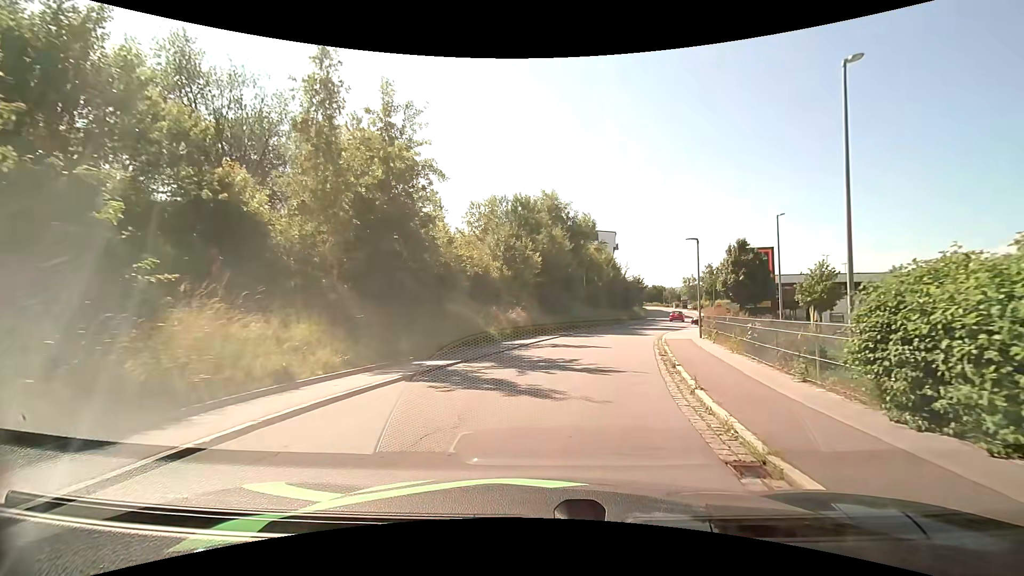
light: Day
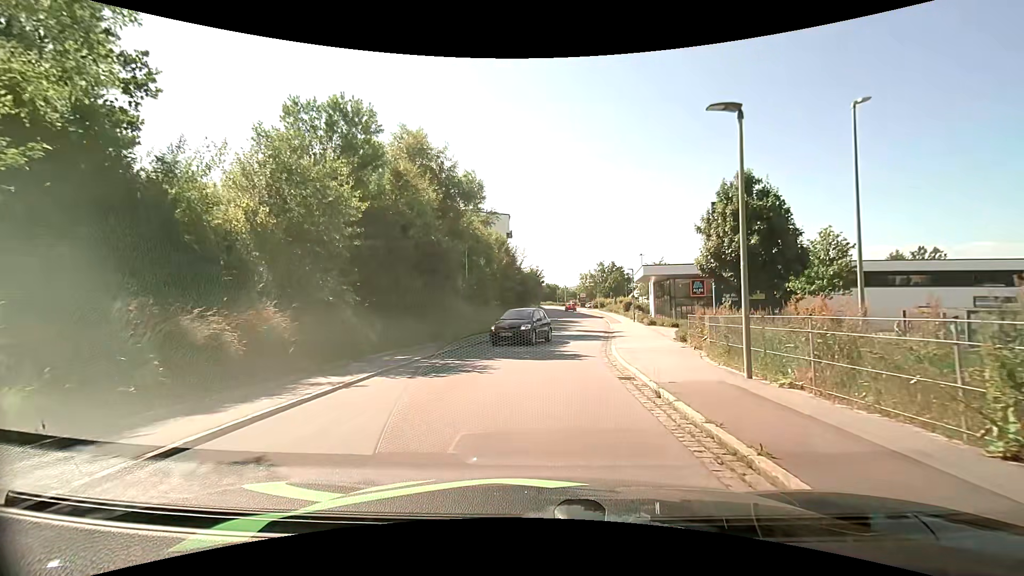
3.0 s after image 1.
(+2.1, +17.1) m; +13°
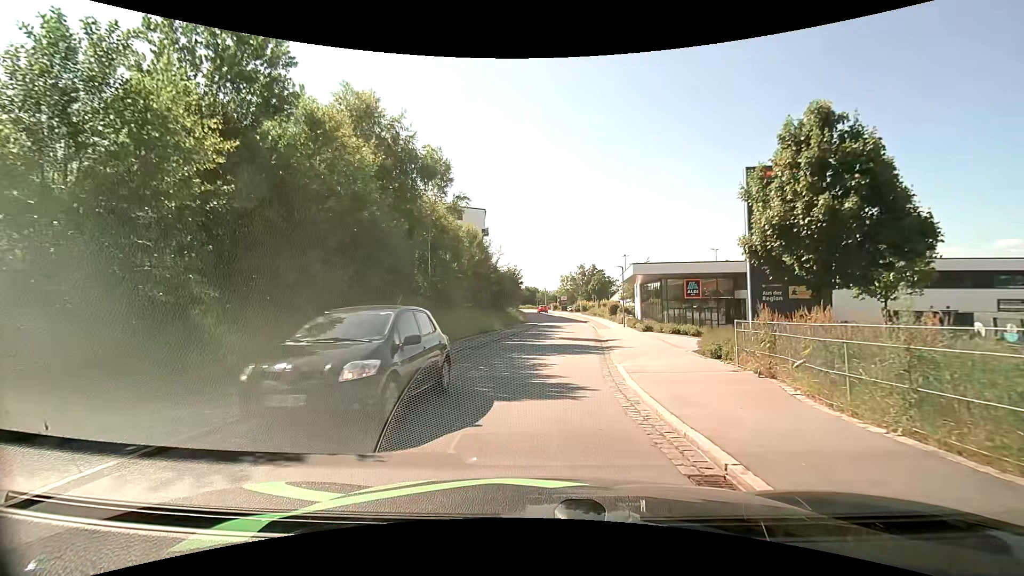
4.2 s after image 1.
(+0.1, +6.1) m; +2°
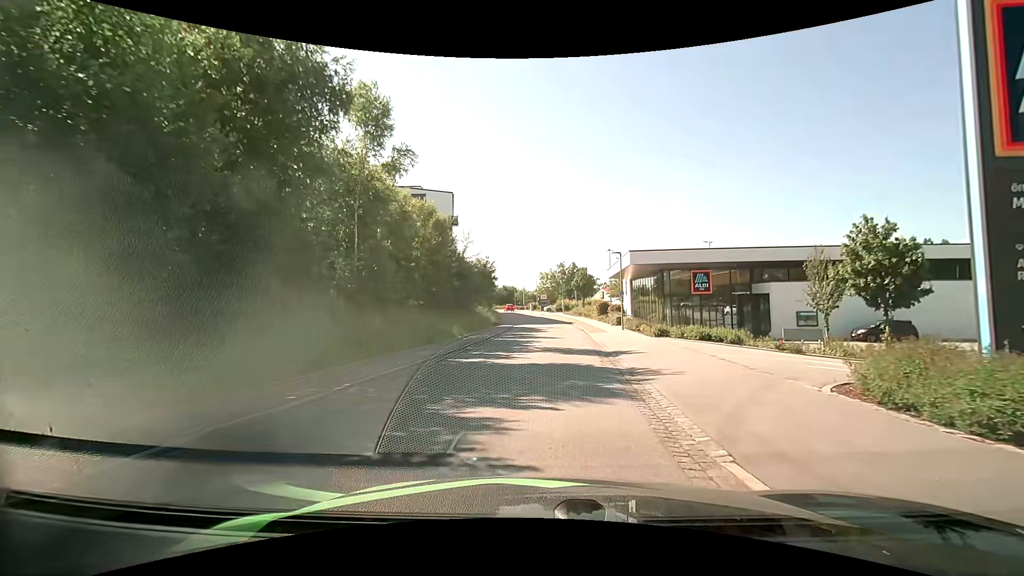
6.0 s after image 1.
(+0.2, +9.4) m; +3°
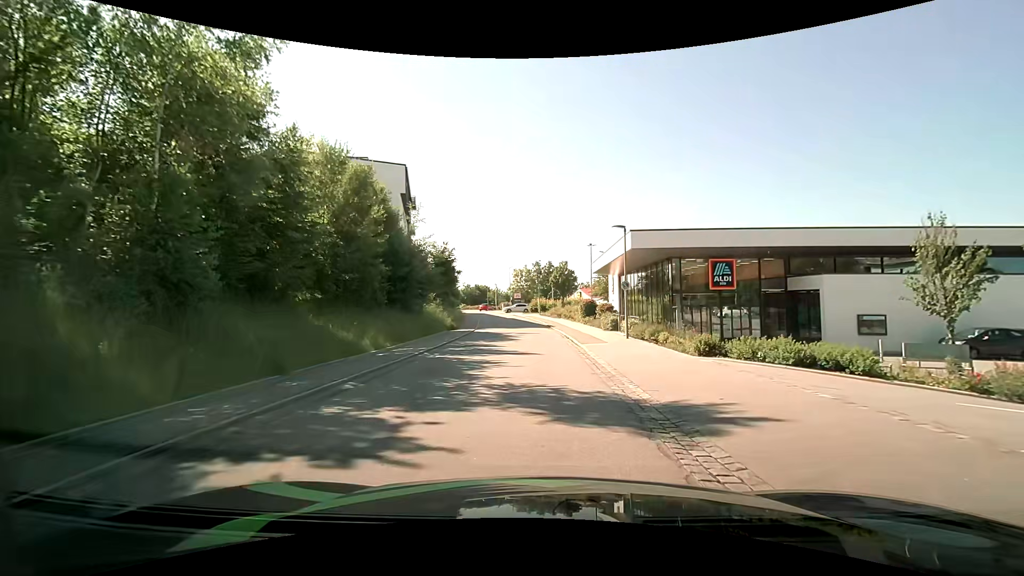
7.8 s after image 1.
(+0.2, +10.5) m; +3°
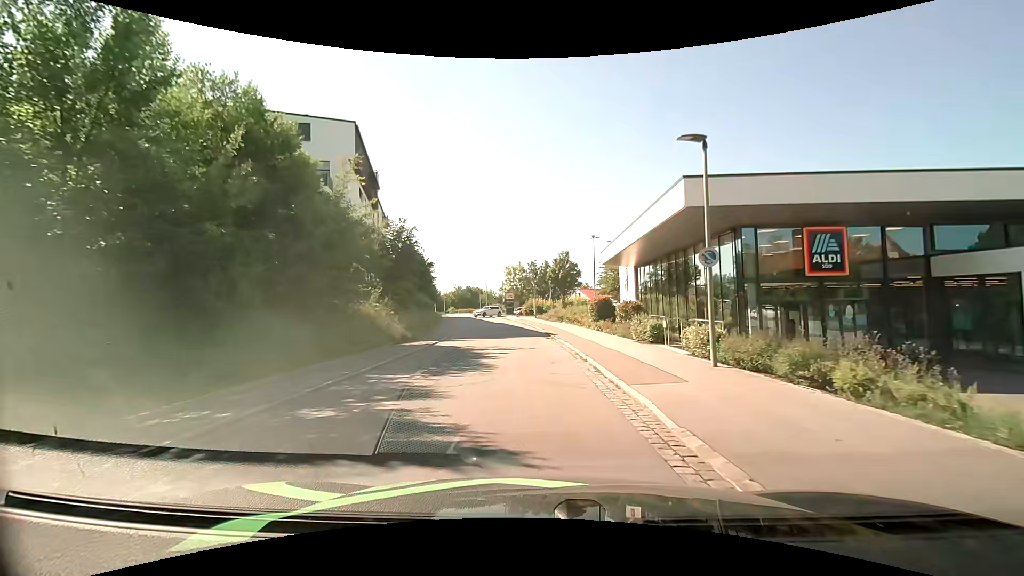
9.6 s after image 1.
(+0.1, +11.5) m; 0°
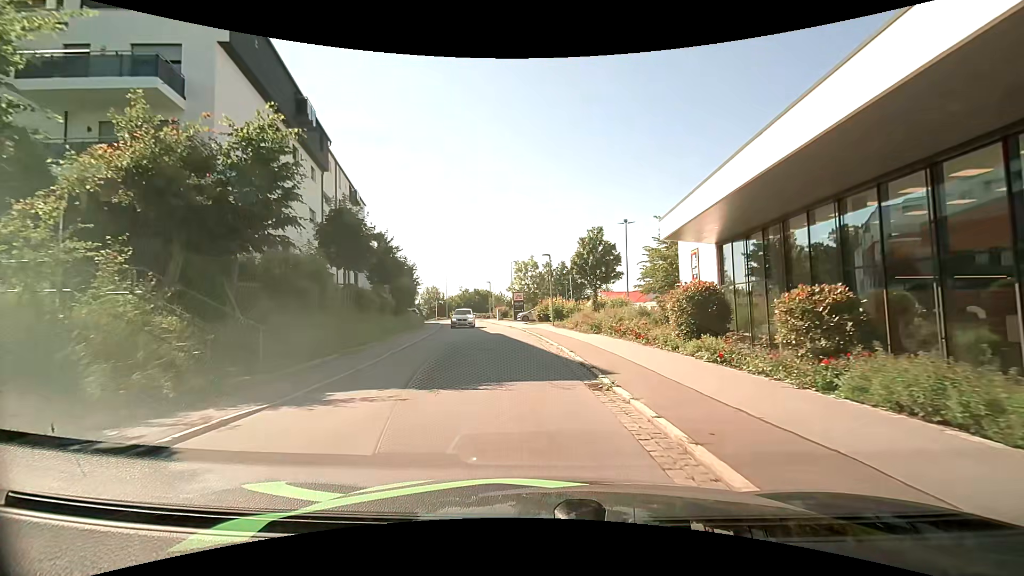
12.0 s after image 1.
(-0.1, +16.2) m; -1°
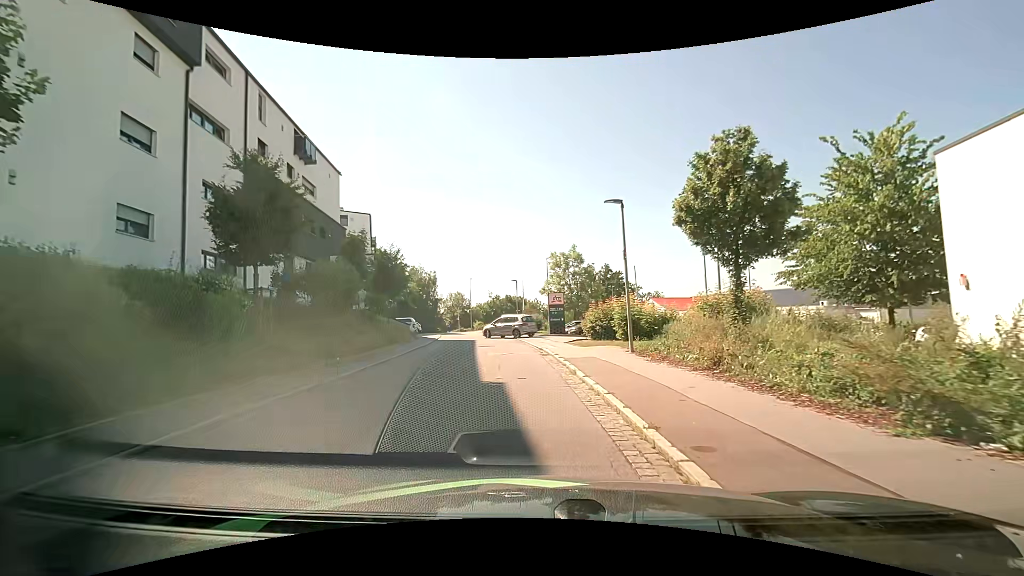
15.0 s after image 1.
(-0.8, +18.3) m; -6°
(0, +10) (-1, +20) (-2, +30) (-3, +40) (-5, +50) (-7, +59) (-10, +69) (-12, +79) (-16, +88) (-19, +98) m
